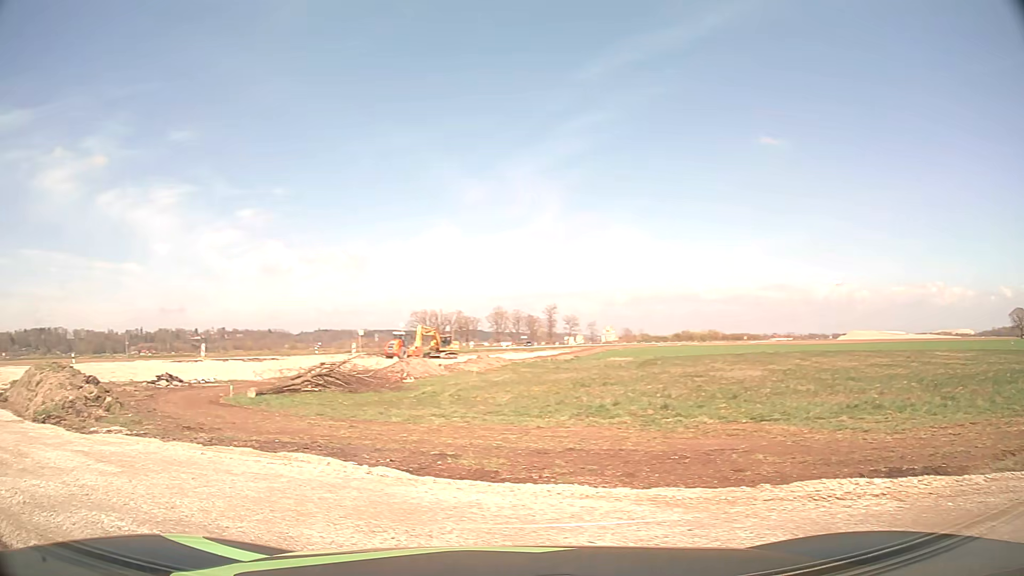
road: primary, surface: asphalt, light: Day
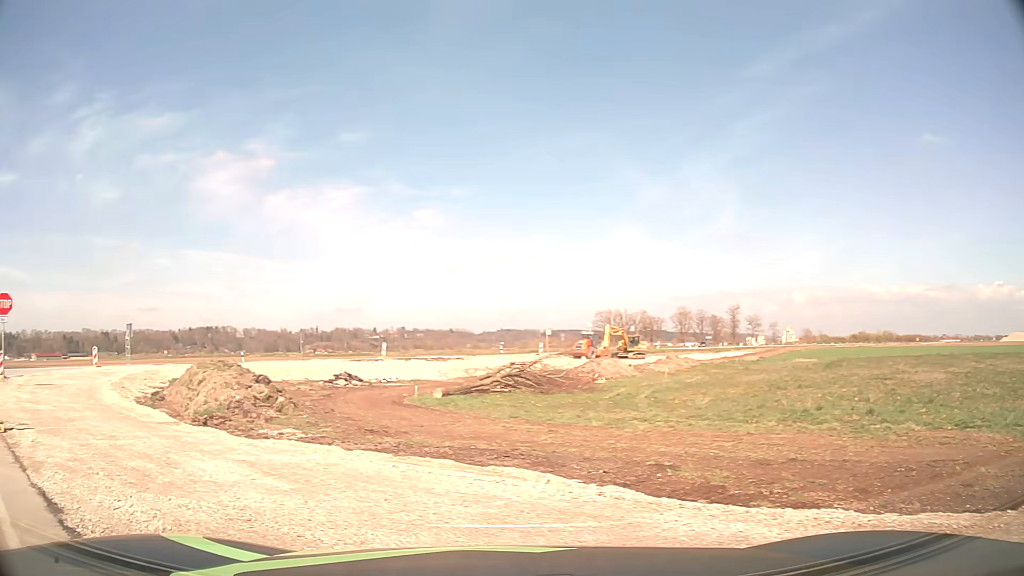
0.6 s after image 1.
(-0.1, +1.2) m; -16°
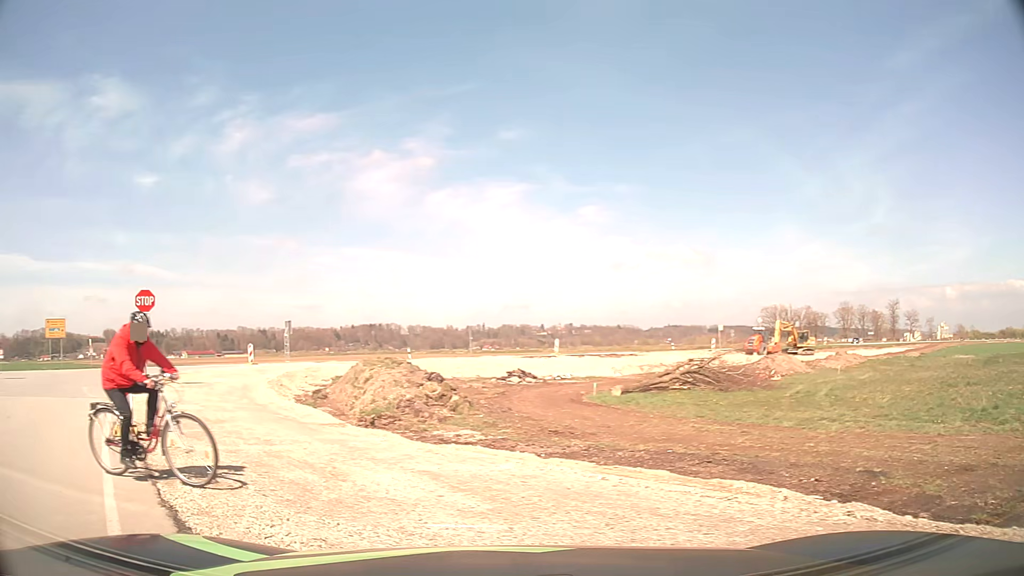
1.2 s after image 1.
(-0.1, +1.1) m; -13°
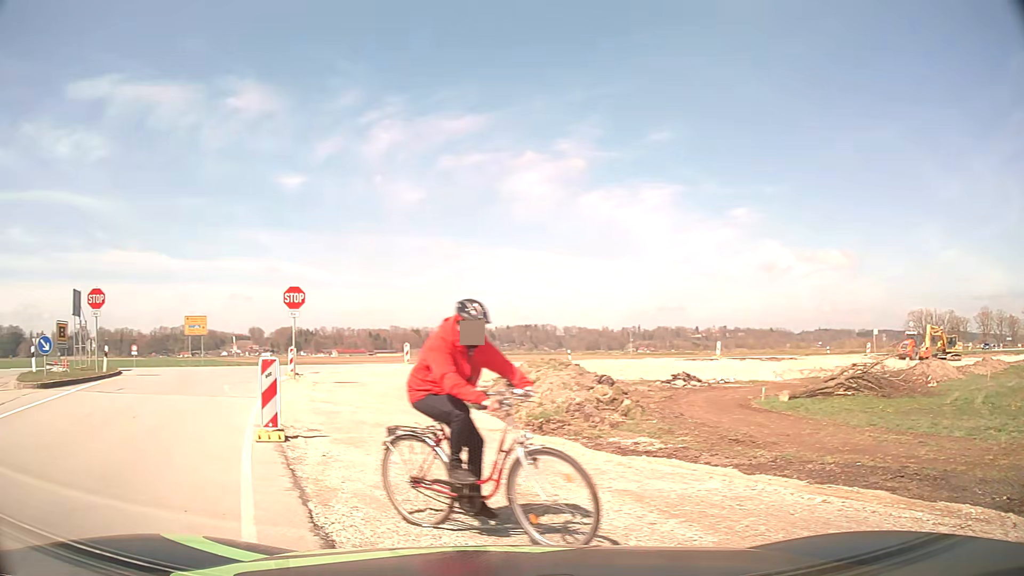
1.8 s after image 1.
(-0.1, +1.0) m; -12°
